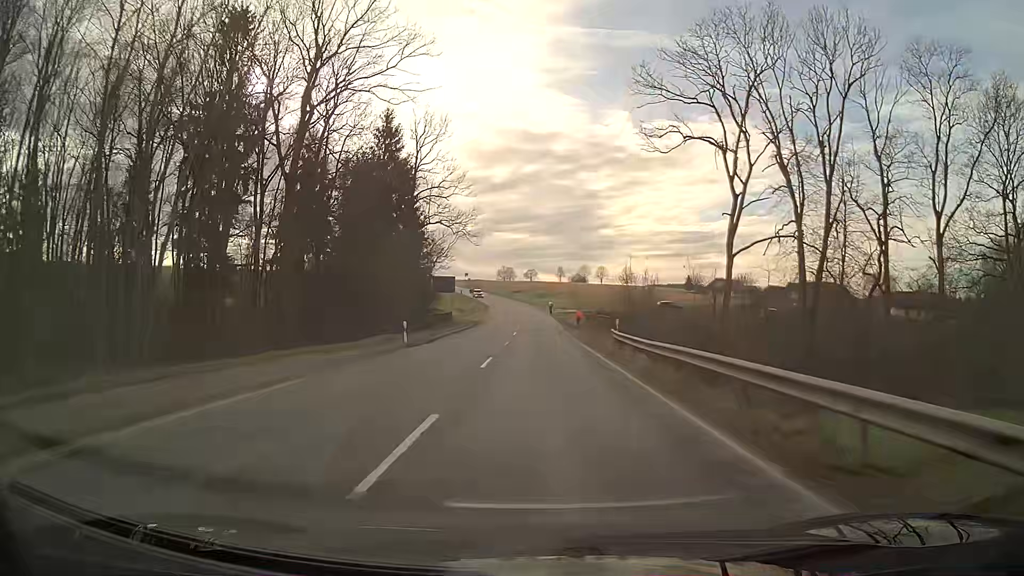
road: secondary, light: Day
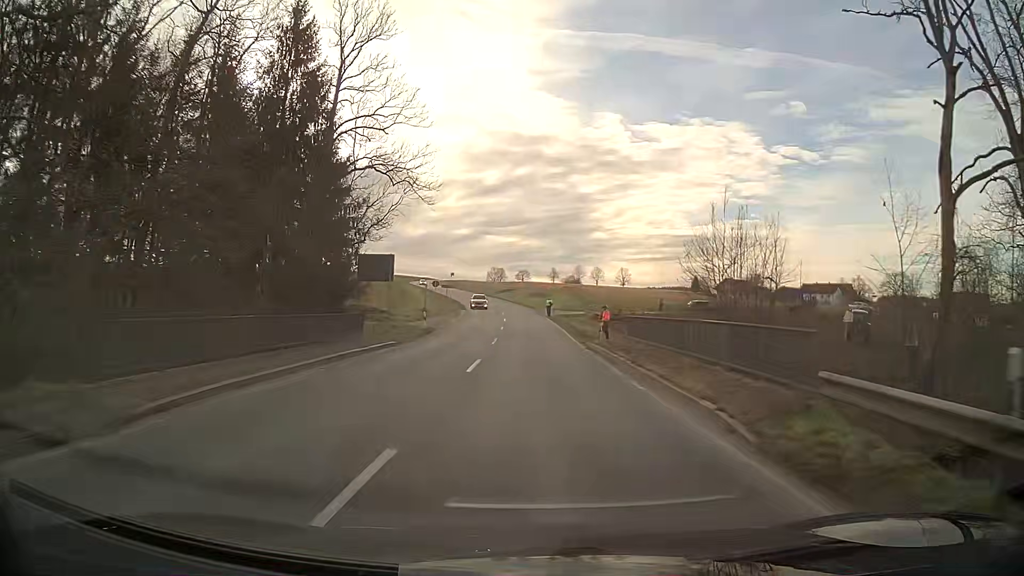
(+0.2, +26.1) m; +1°
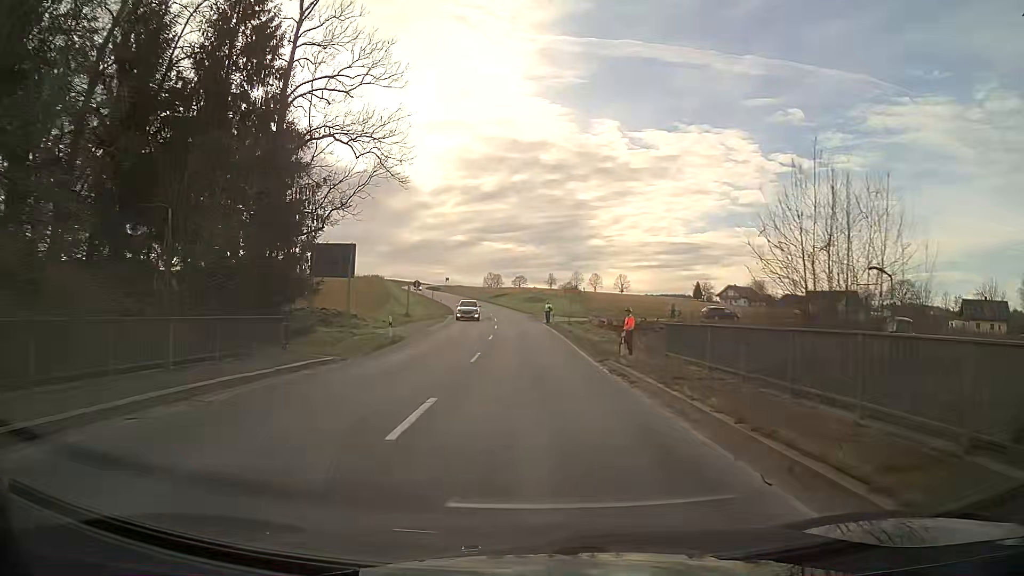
(0.0, +8.3) m; 0°
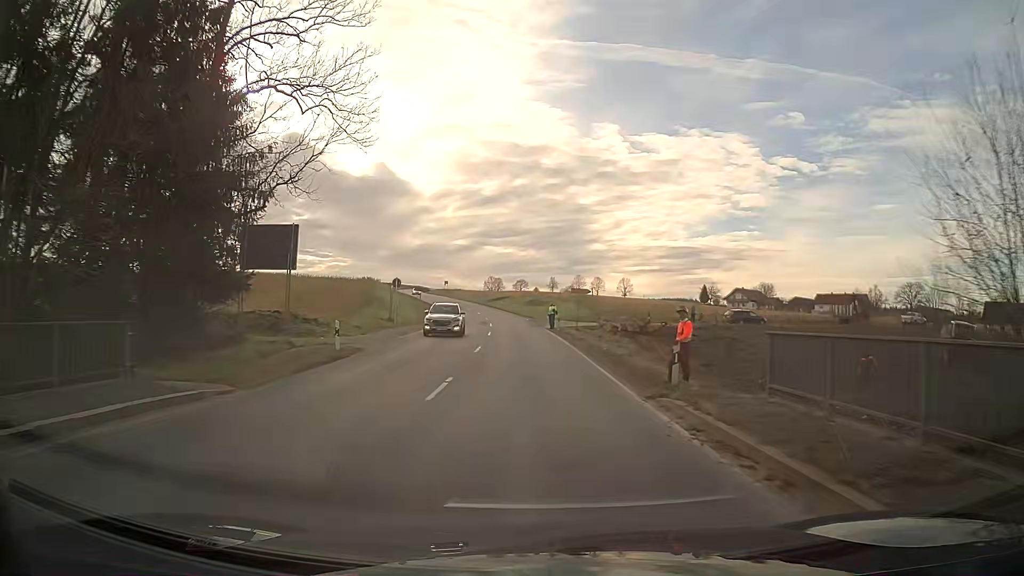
(0.0, +8.2) m; 0°
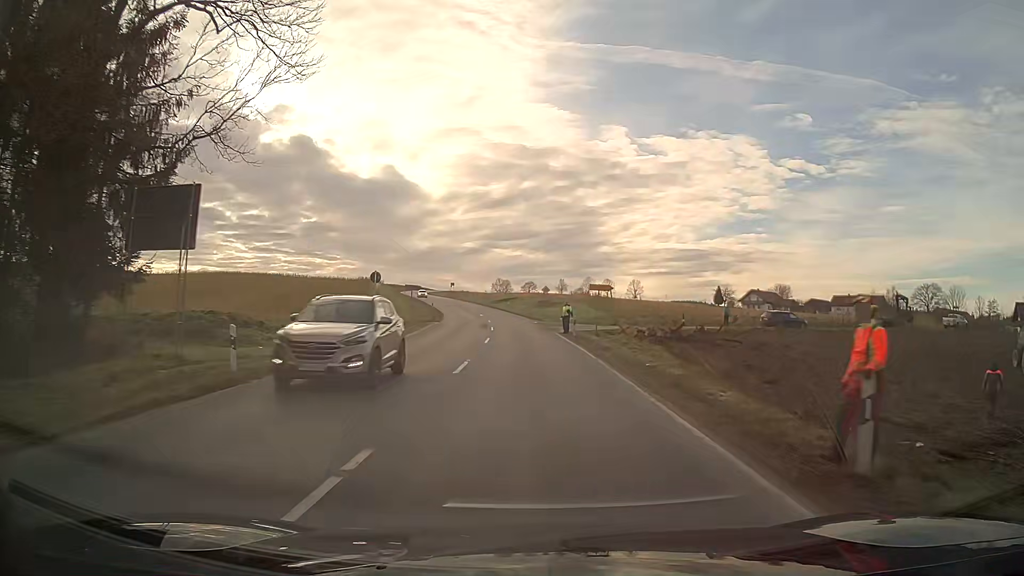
(0.0, +8.2) m; -1°
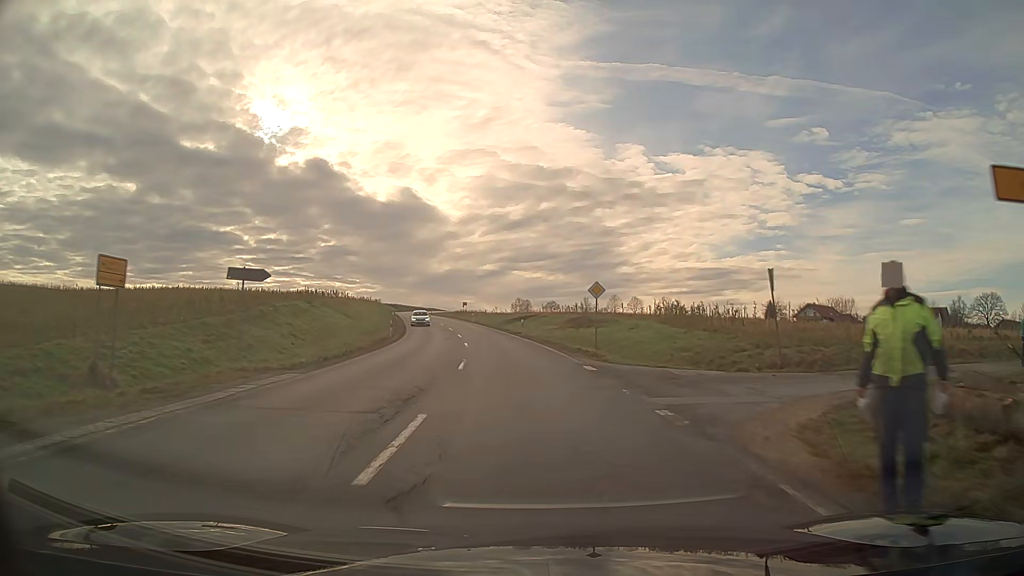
(-0.6, +33.6) m; -2°
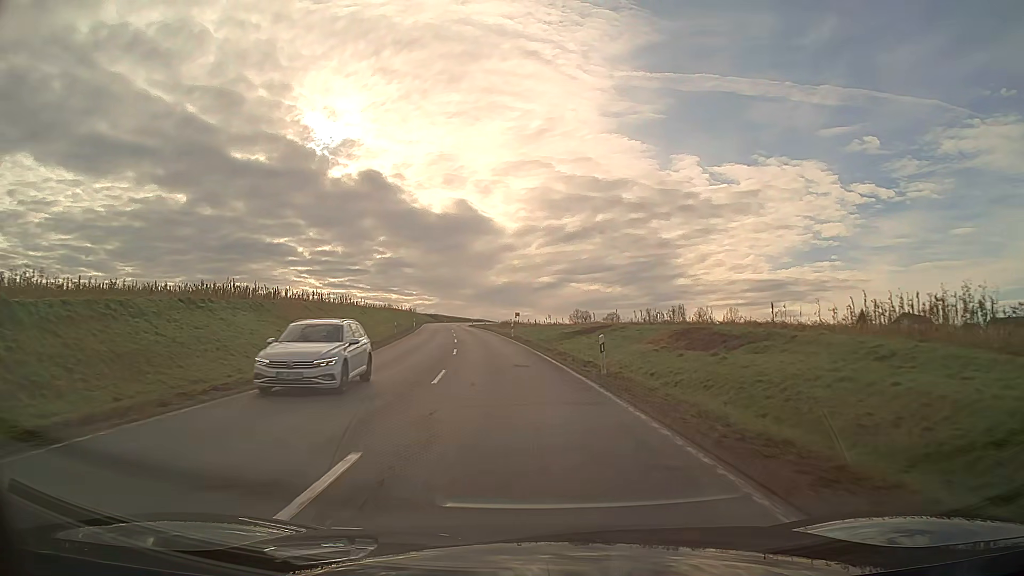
(-1.3, +27.9) m; -6°
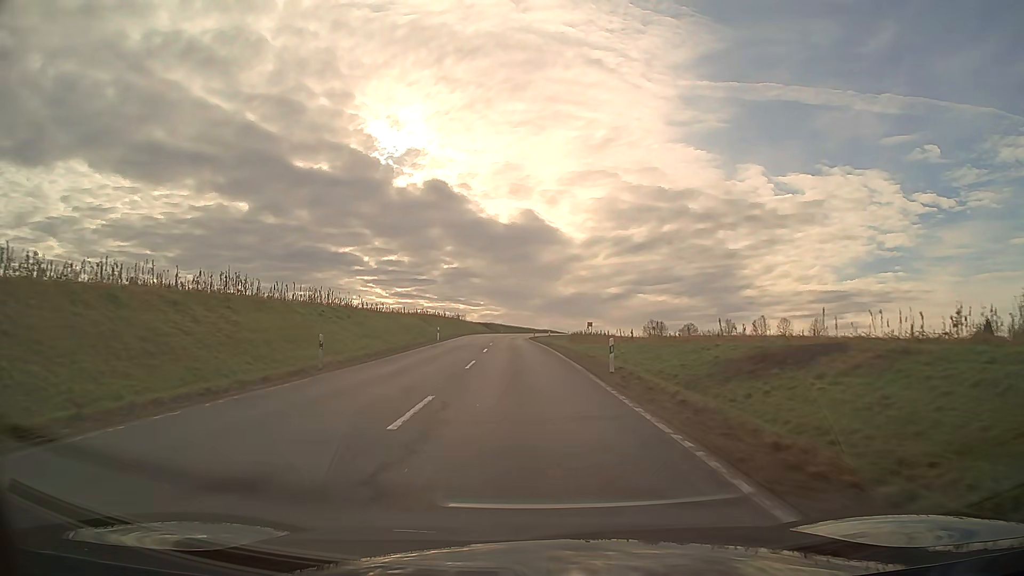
(-1.7, +31.9) m; -5°
